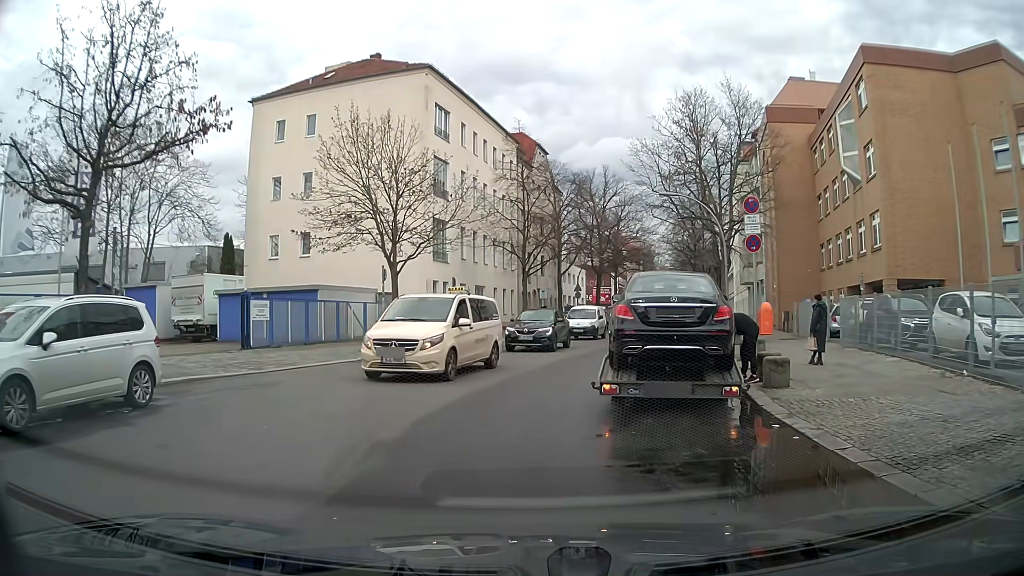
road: residential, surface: asphalt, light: Day
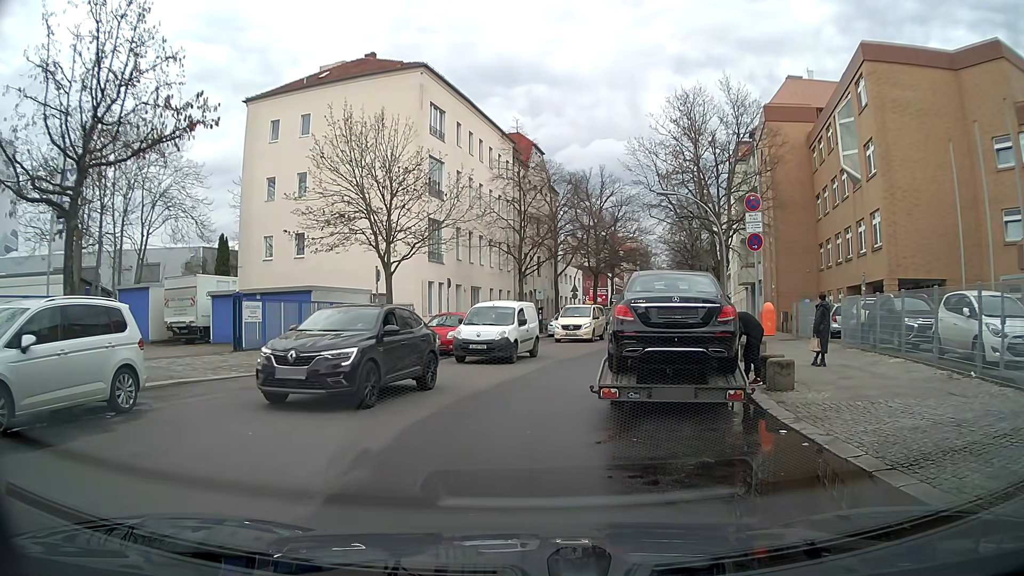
(0.0, +0.4) m; 0°
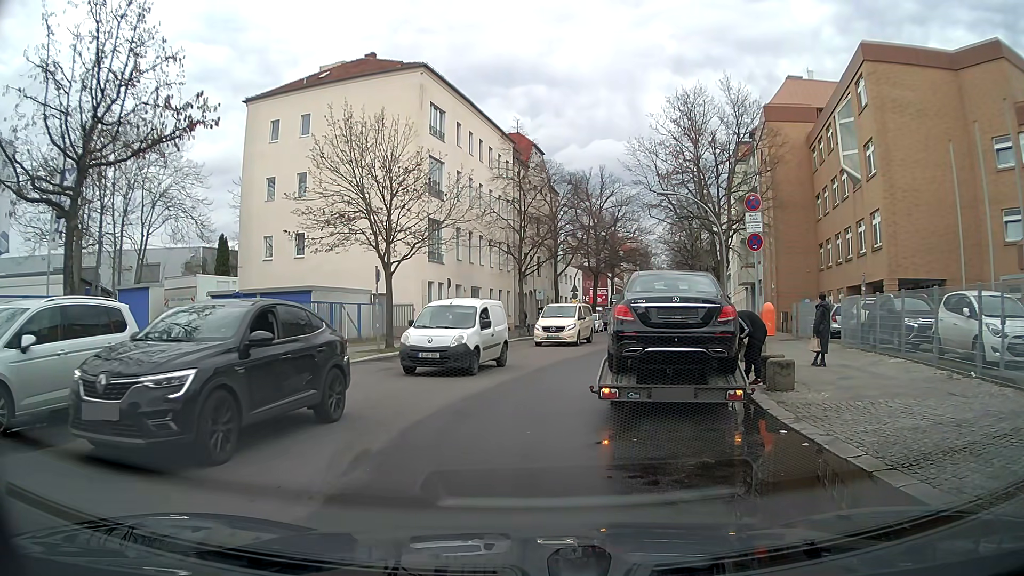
(0.0, 0.0) m; 0°
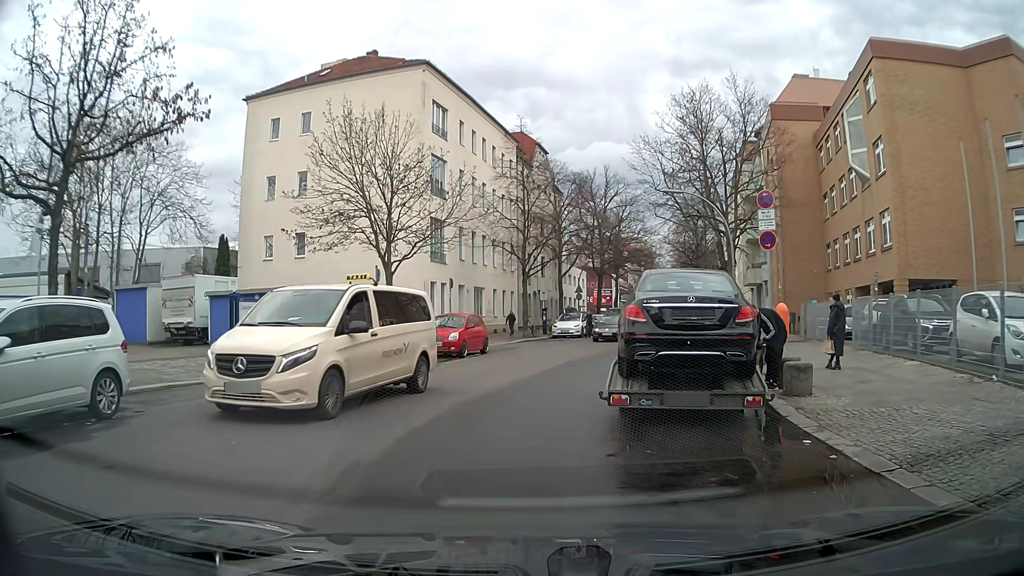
(0.0, +0.6) m; 0°
